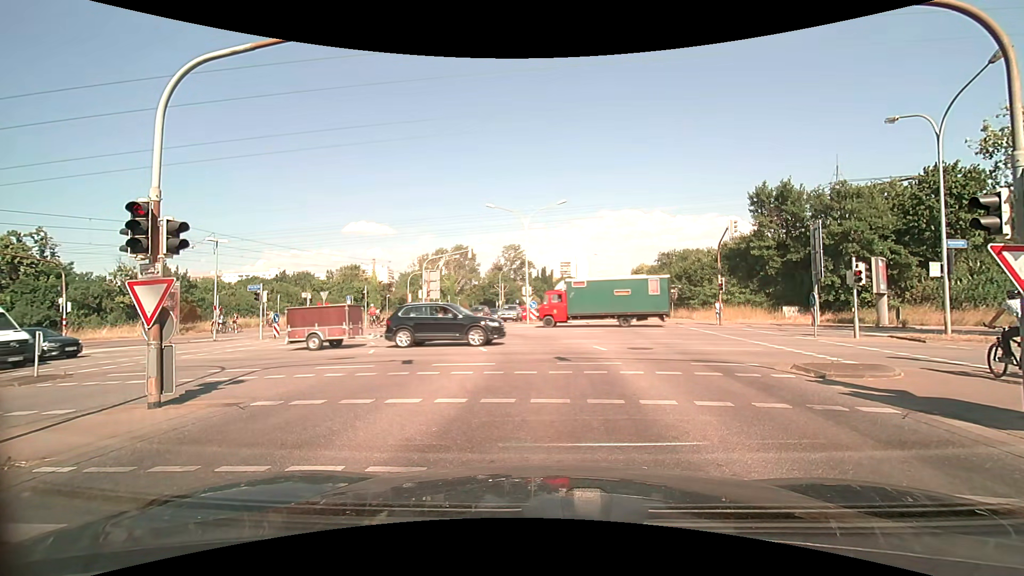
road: secondary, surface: asphalt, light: Day
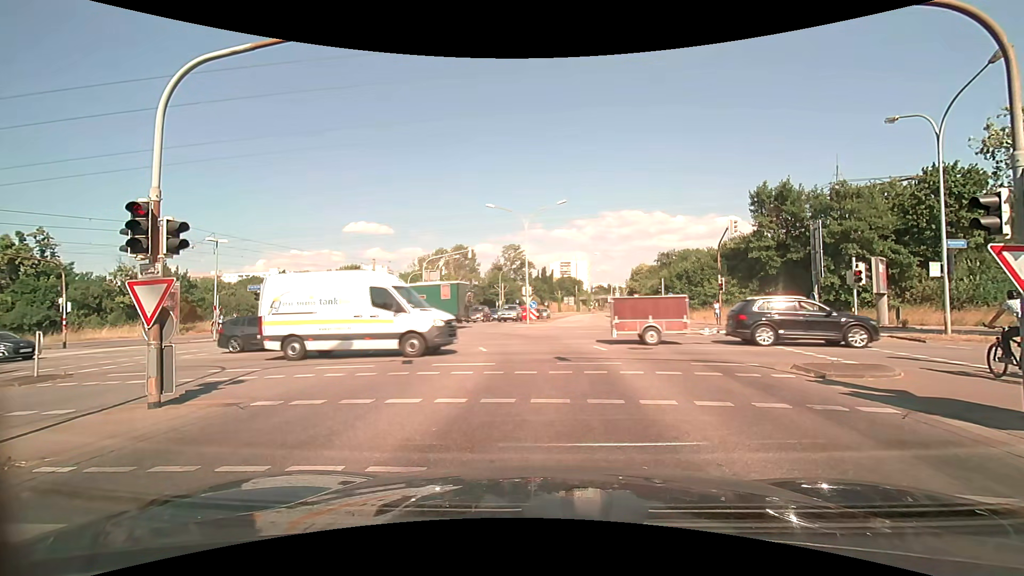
(0.0, 0.0) m; 0°
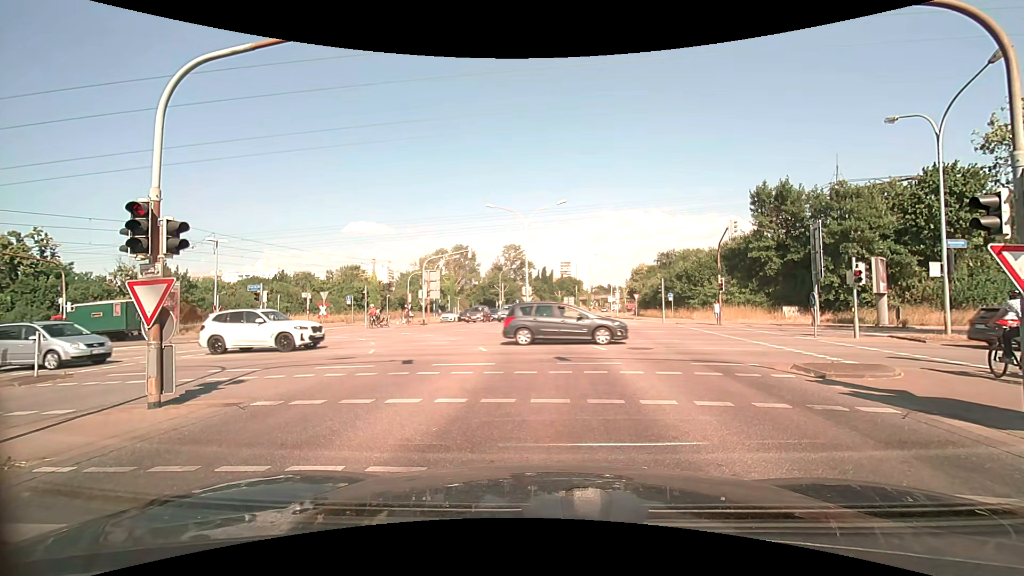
(0.0, 0.0) m; 0°
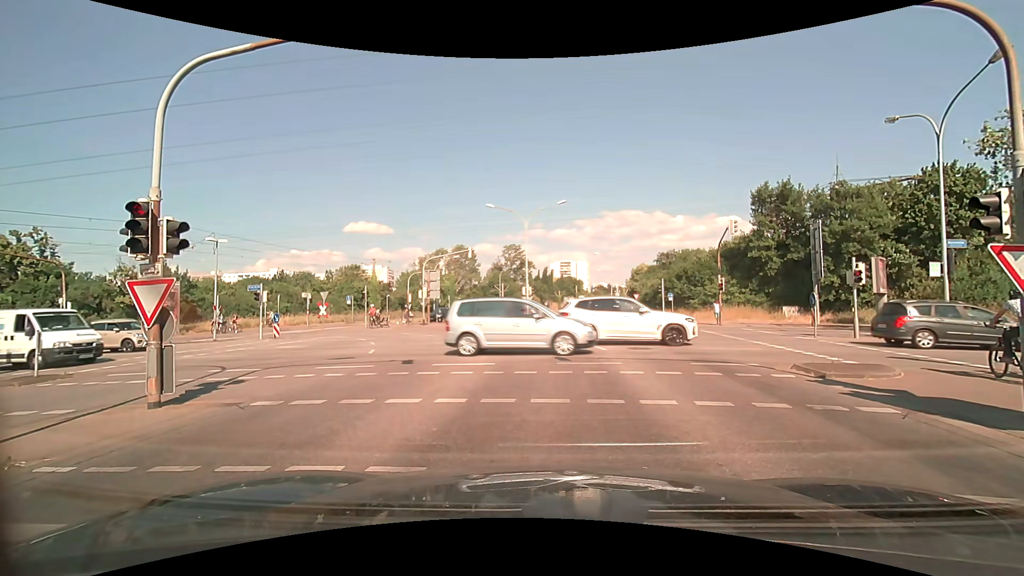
(0.0, 0.0) m; 0°
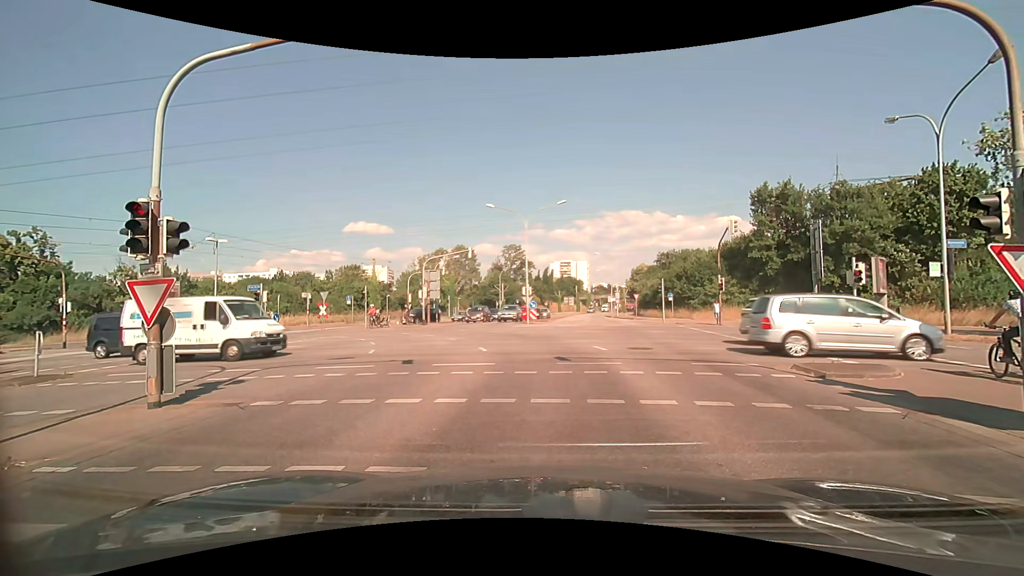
(0.0, 0.0) m; 0°
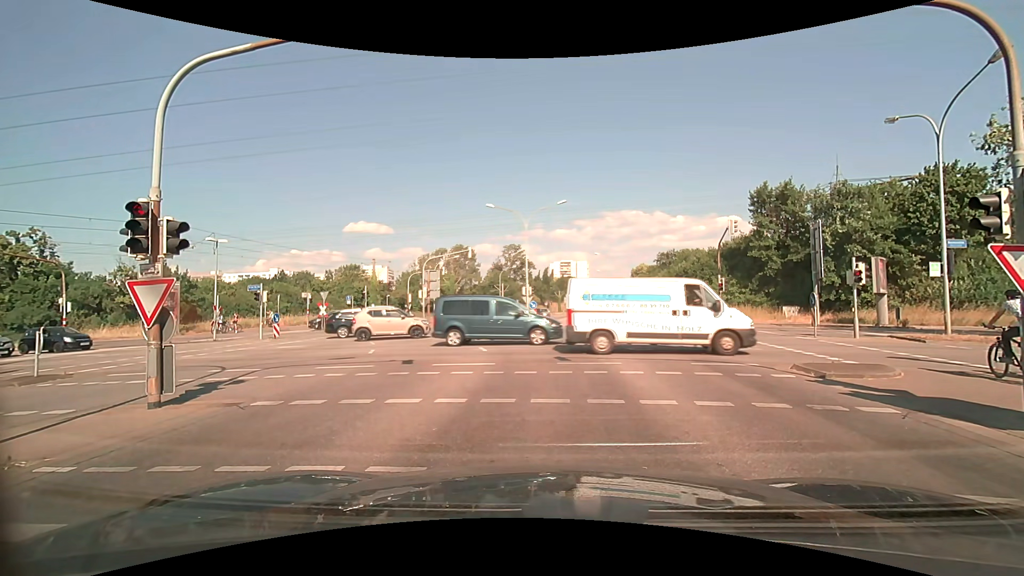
(0.0, 0.0) m; 0°
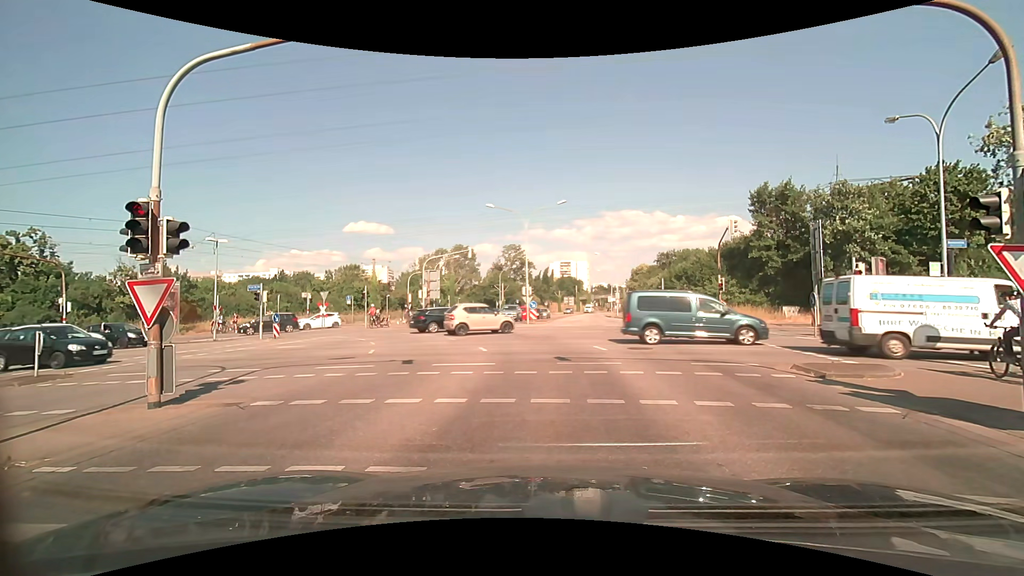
(0.0, 0.0) m; 0°
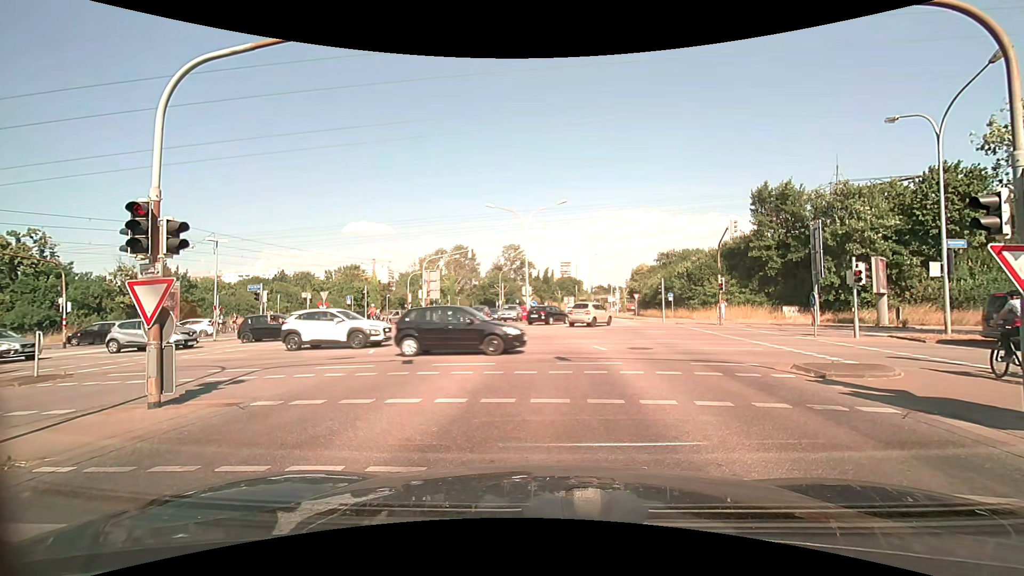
(0.0, 0.0) m; 0°
(0, +10) (0, +20) (-3, +29) (-10, +36) (-20, +39) (-30, +41) (-40, +42) (-50, +44) (-59, +45) (-69, +47) m
